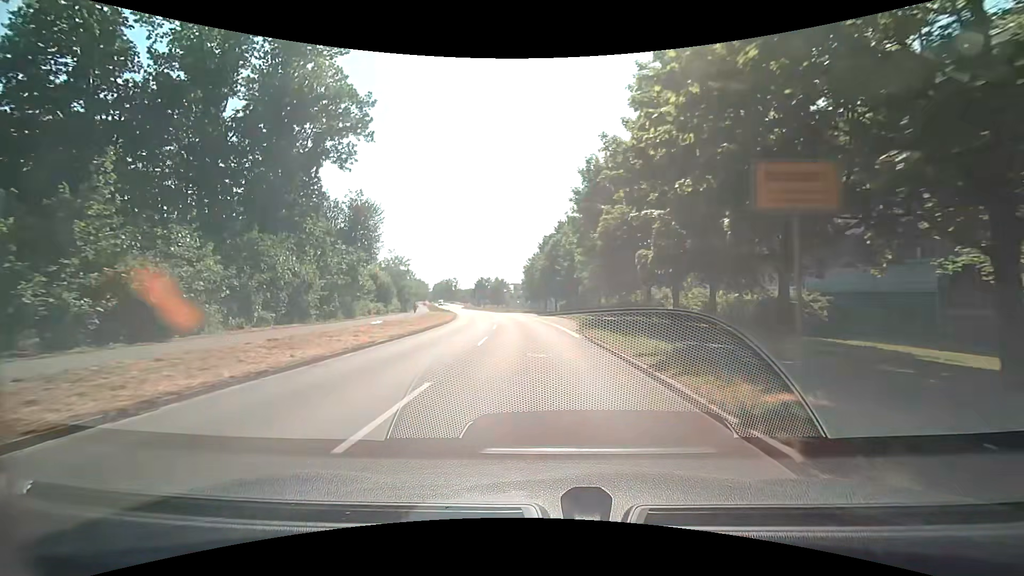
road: secondary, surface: asphalt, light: Day
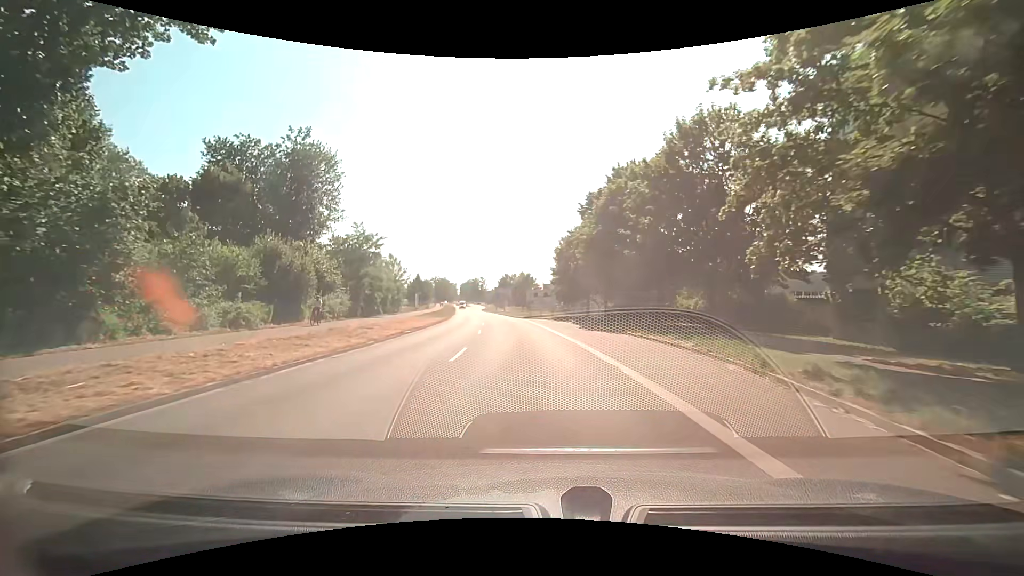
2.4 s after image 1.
(-0.9, +28.8) m; -4°
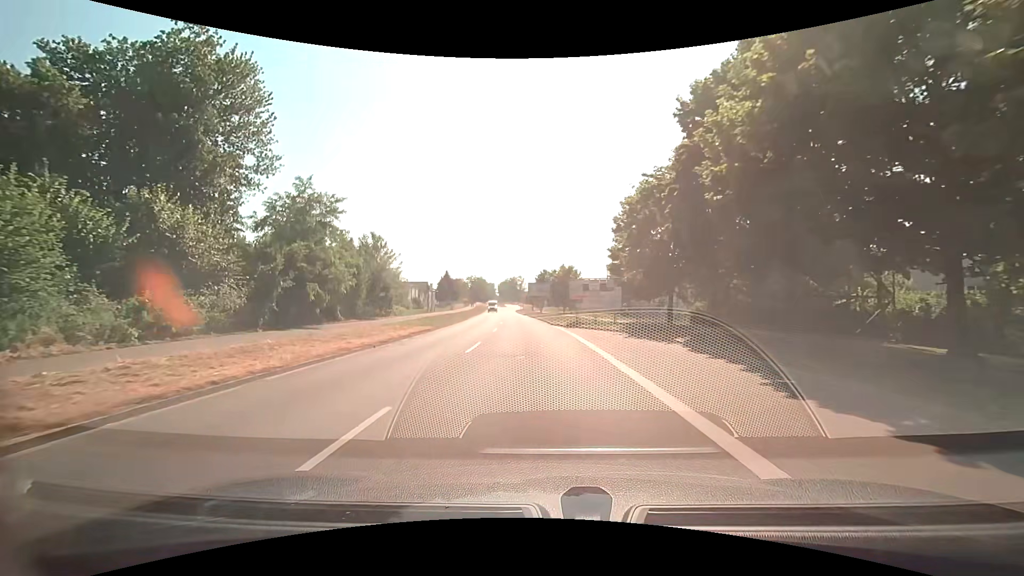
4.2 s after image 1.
(-0.6, +21.5) m; -4°
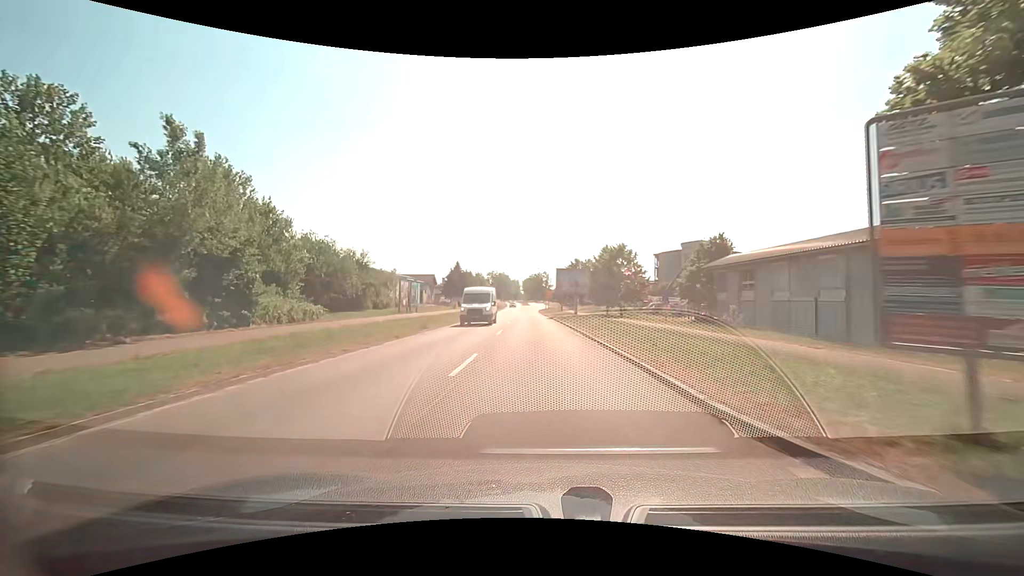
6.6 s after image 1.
(-1.2, +29.5) m; -3°
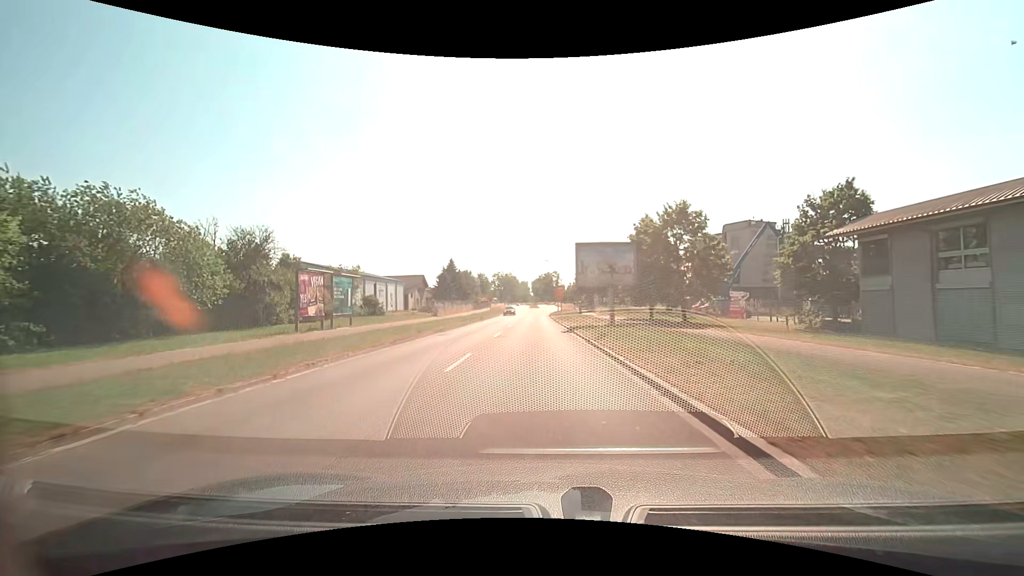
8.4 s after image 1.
(0.0, +23.1) m; -1°
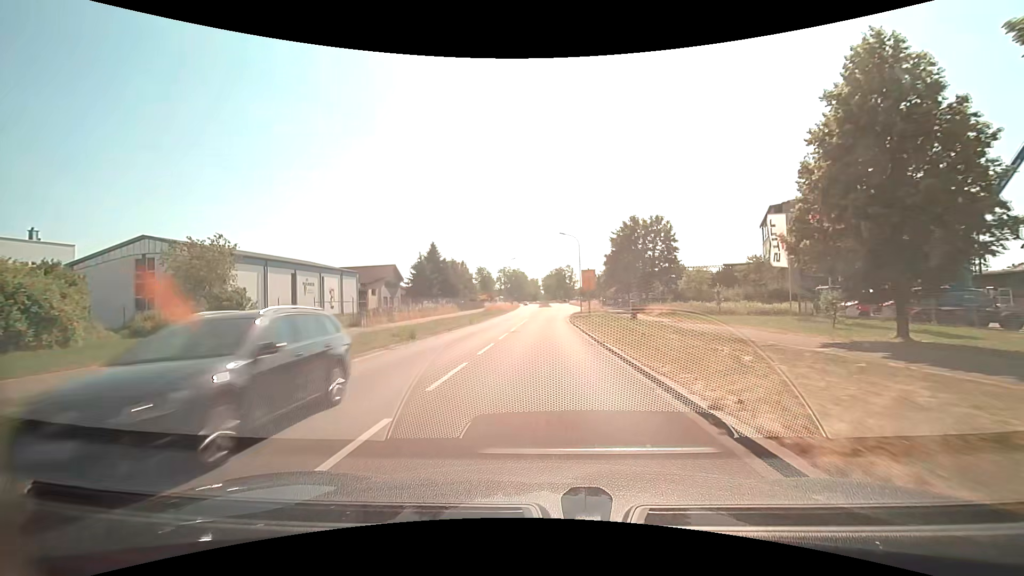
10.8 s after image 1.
(-0.5, +31.2) m; -2°
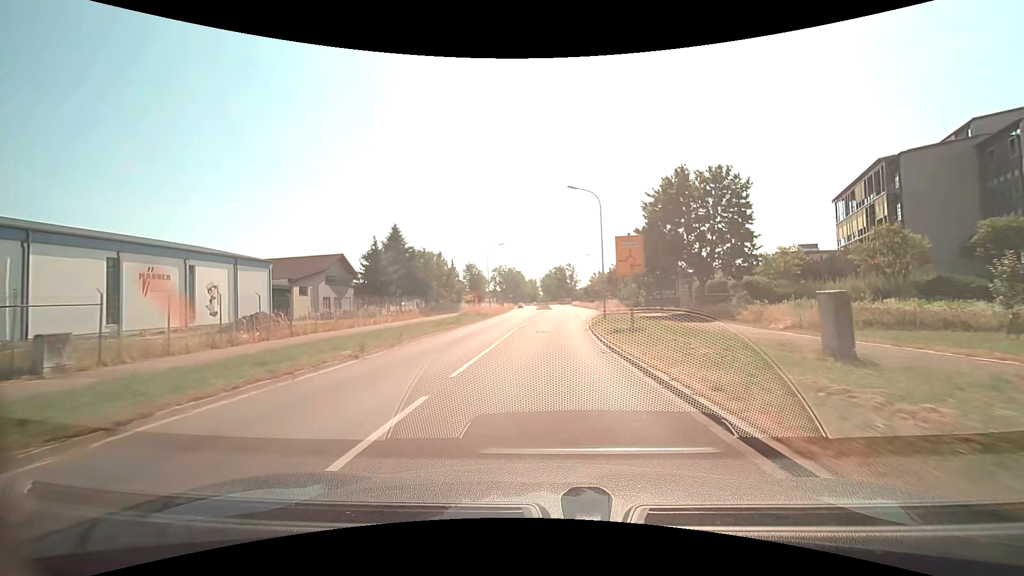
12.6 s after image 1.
(0.0, +22.6) m; 0°
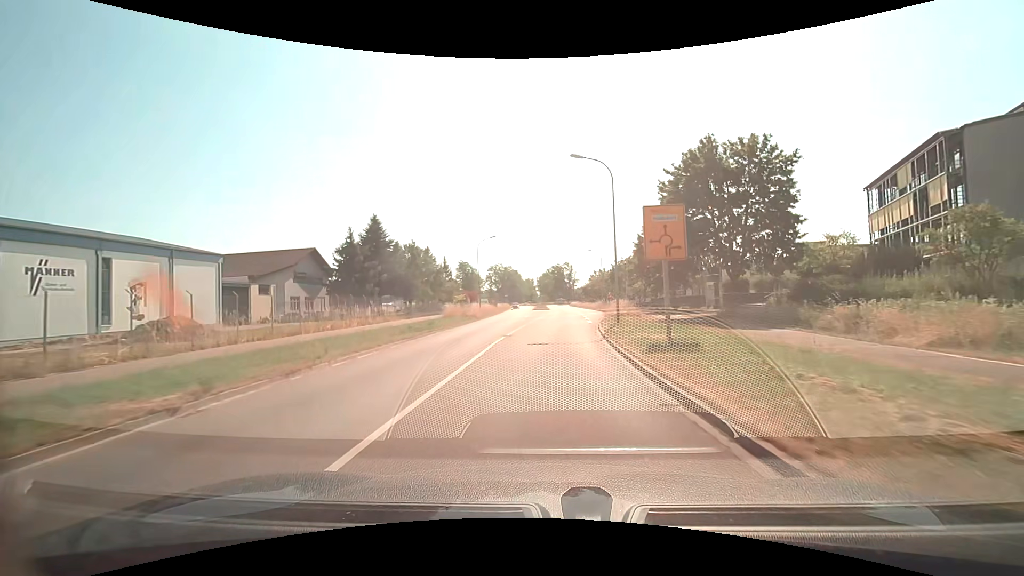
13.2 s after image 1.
(0.0, +7.2) m; 0°
(0, +10) (0, +20) (+1, +30) (+2, +40) (+3, +50) (+5, +60) (+6, +70) (+6, +80) (+6, +90) (+6, +100) m
